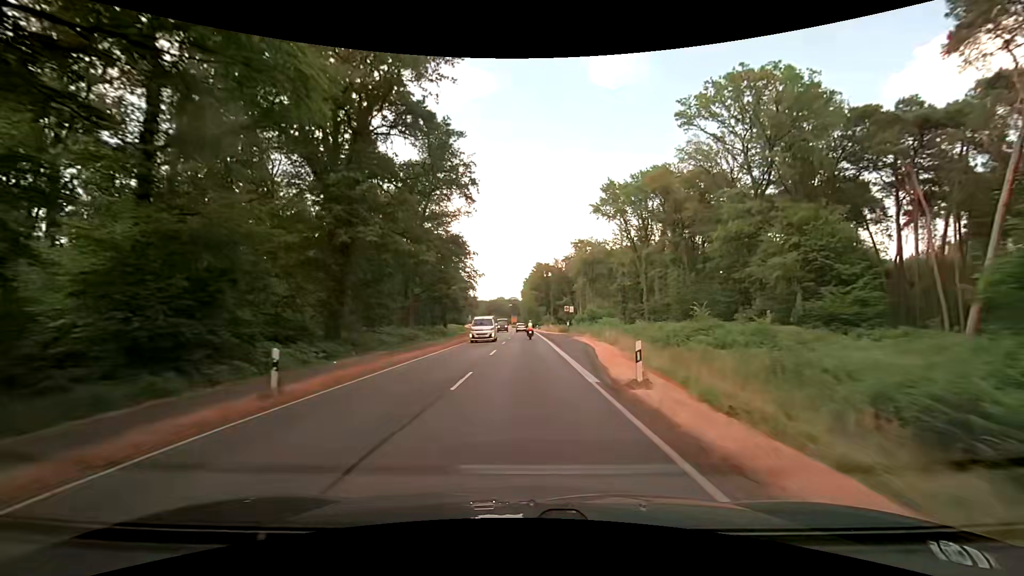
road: primary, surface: asphalt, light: Day
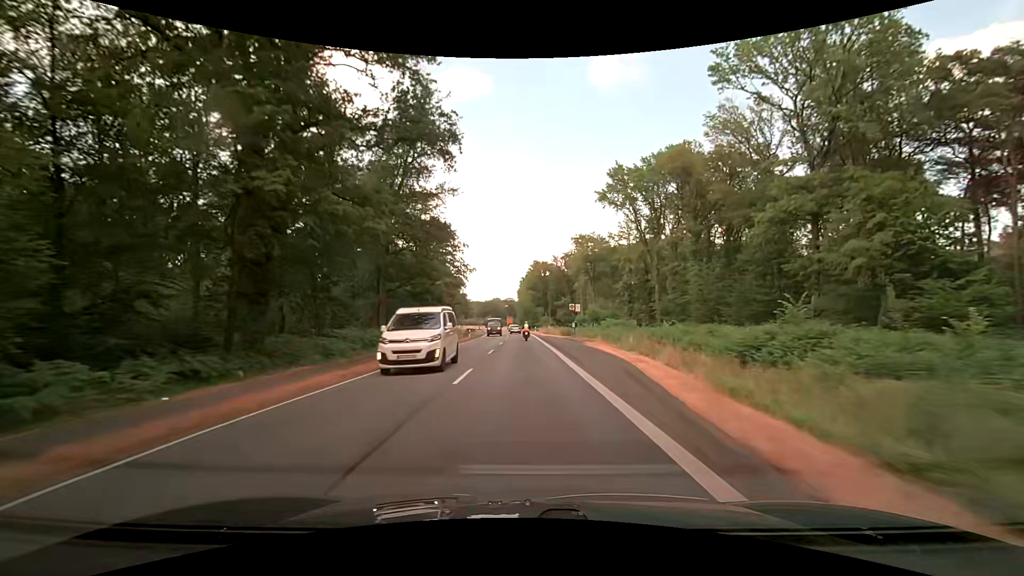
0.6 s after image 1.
(0.0, +10.8) m; 0°
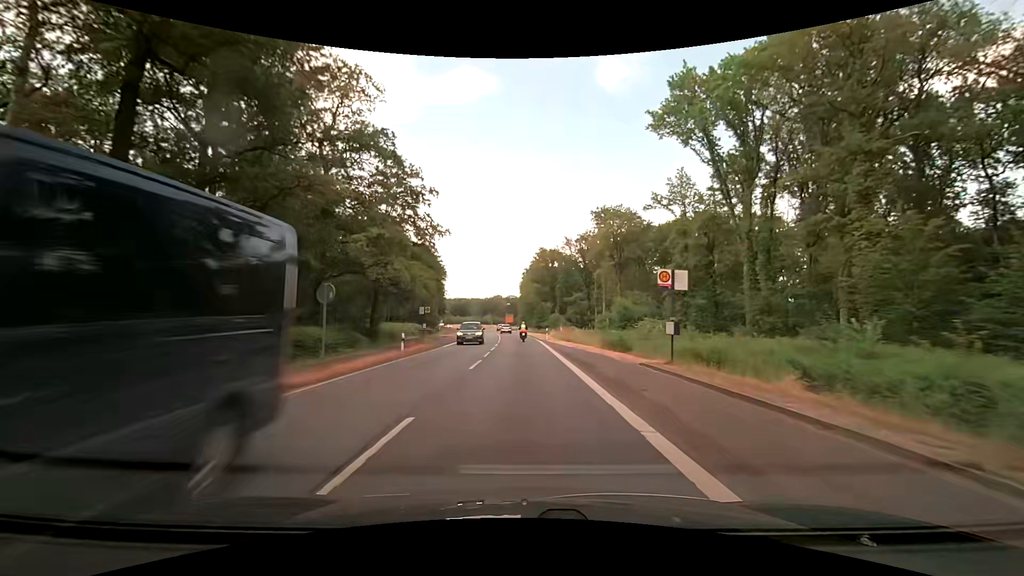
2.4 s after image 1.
(0.0, +32.2) m; 0°
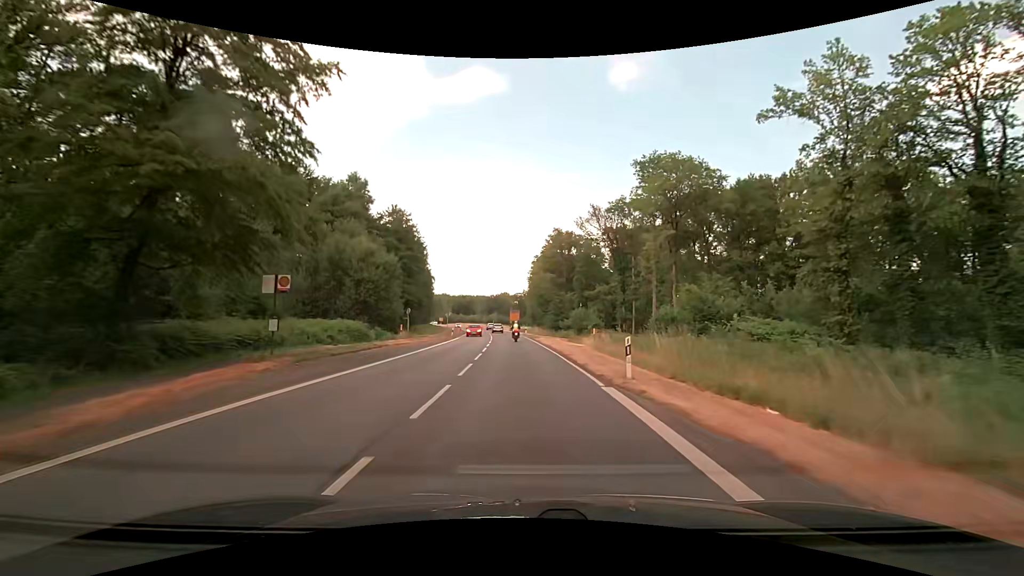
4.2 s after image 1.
(-0.1, +32.2) m; -1°
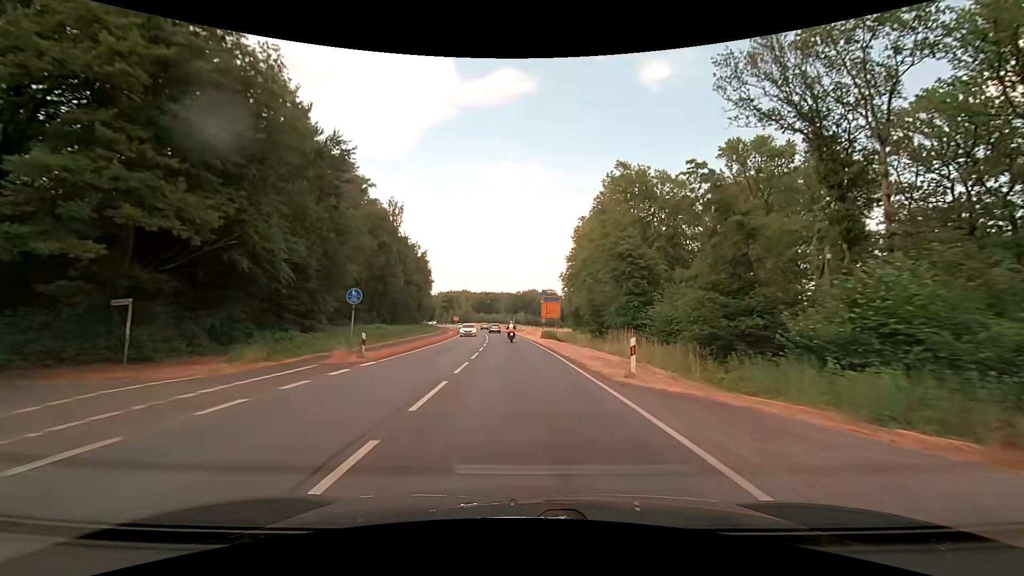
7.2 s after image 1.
(-1.9, +53.7) m; -4°
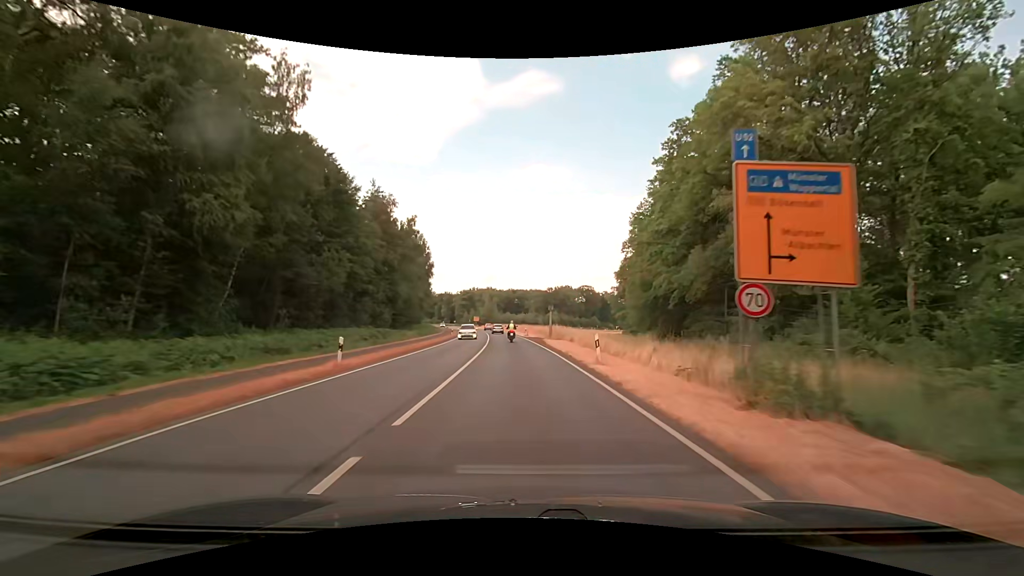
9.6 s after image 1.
(-1.3, +43.1) m; -4°
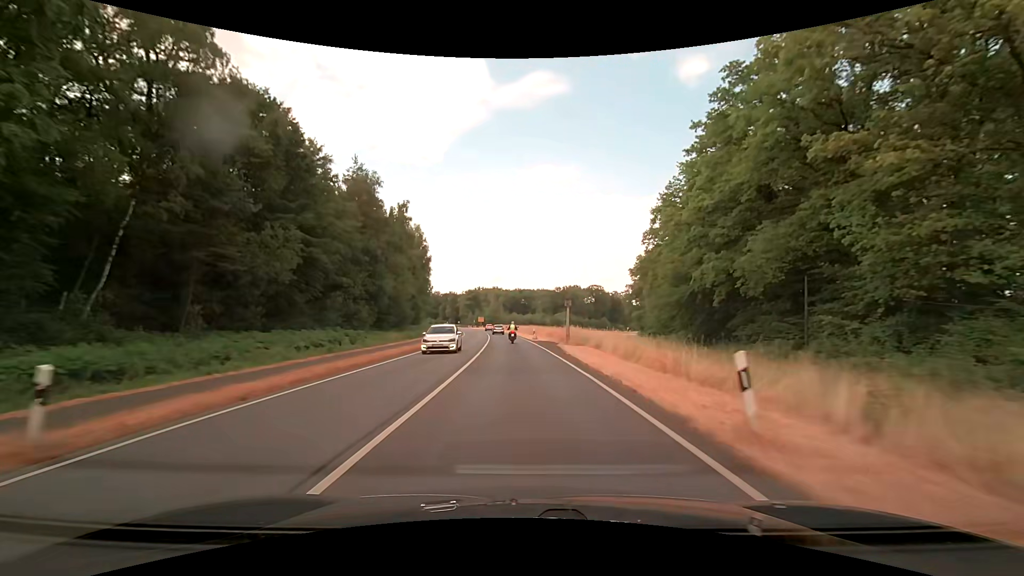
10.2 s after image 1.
(0.0, +10.8) m; 0°
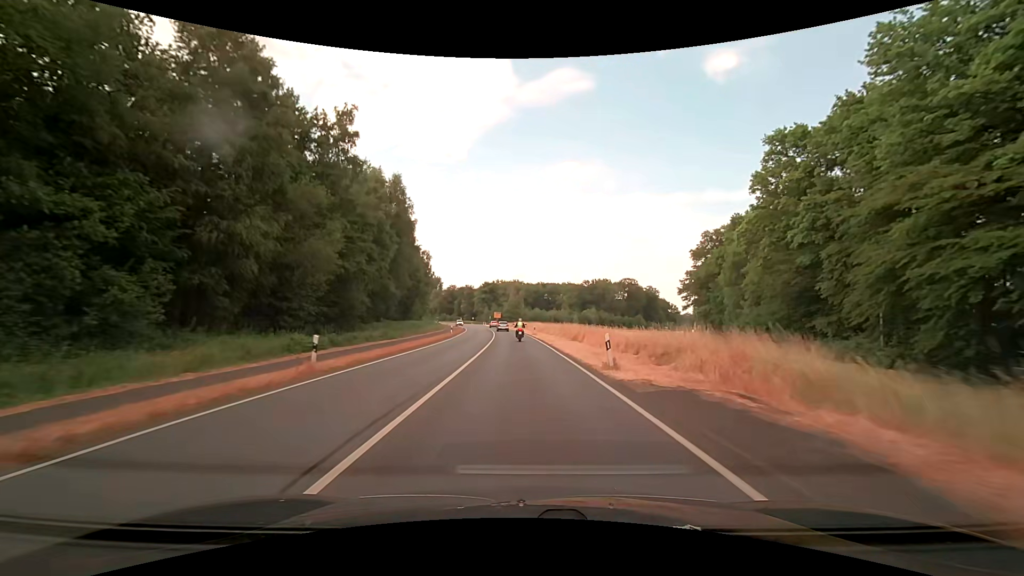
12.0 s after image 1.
(-1.1, +32.2) m; -3°
(0, +10) (0, +20) (0, +30) (-1, +40) (-1, +50) (-2, +60) (-2, +70) (-3, +80) (-4, +90) (-4, +100) m
